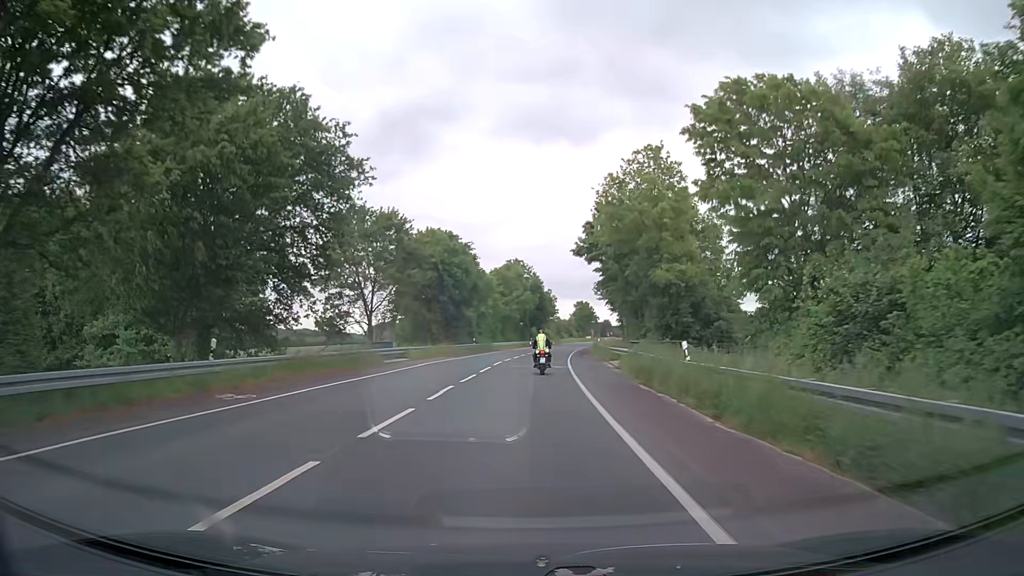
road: secondary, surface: asphalt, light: Day
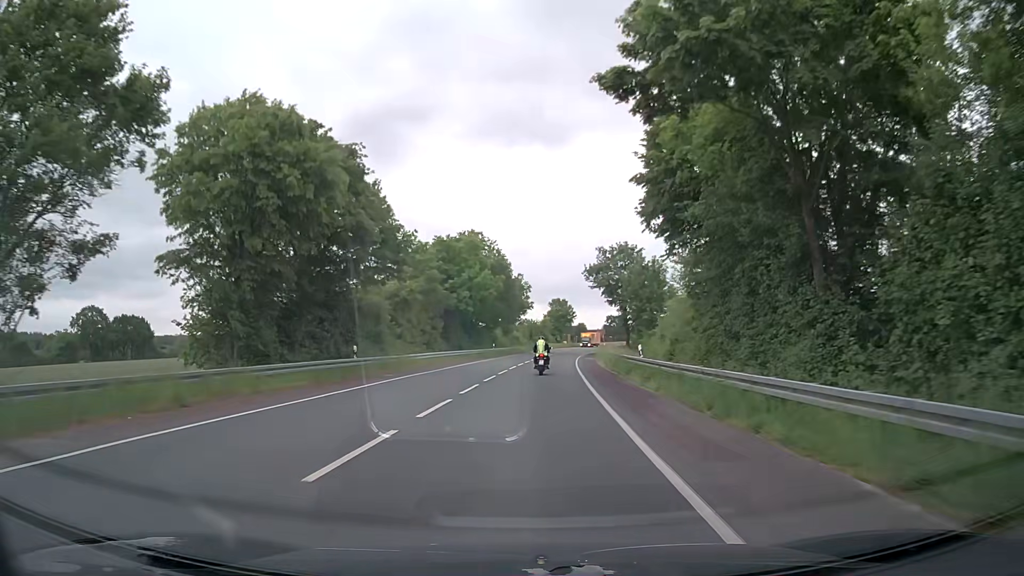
(+0.5, +38.1) m; +2°
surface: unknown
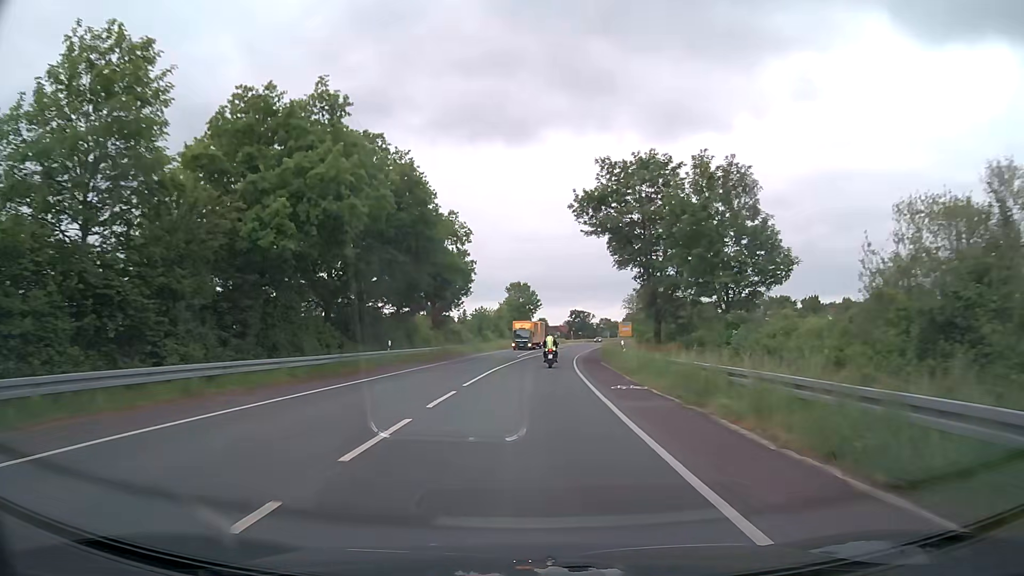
(+1.3, +41.1) m; +3°
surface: asphalt
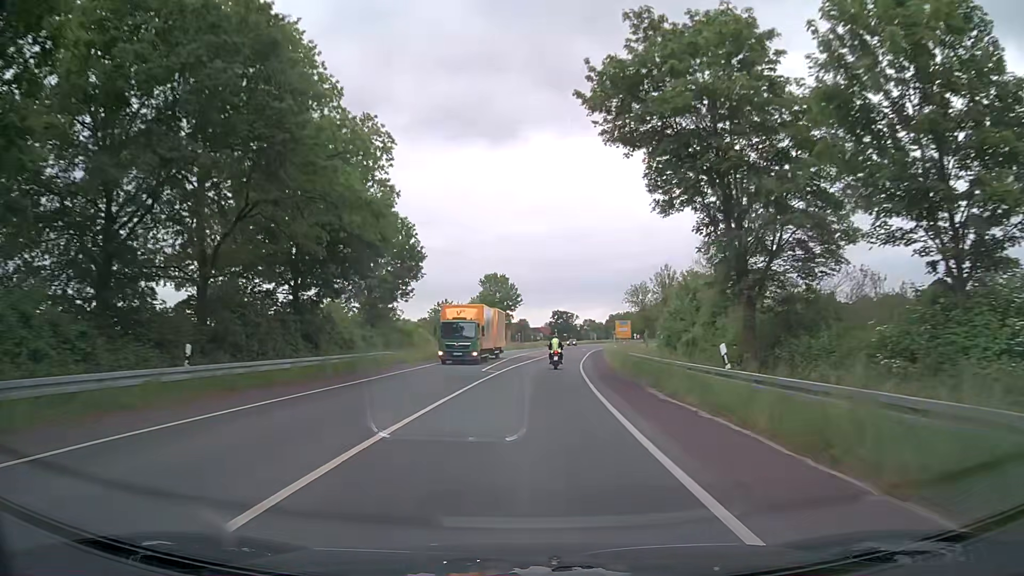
(+0.4, +21.7) m; +2°
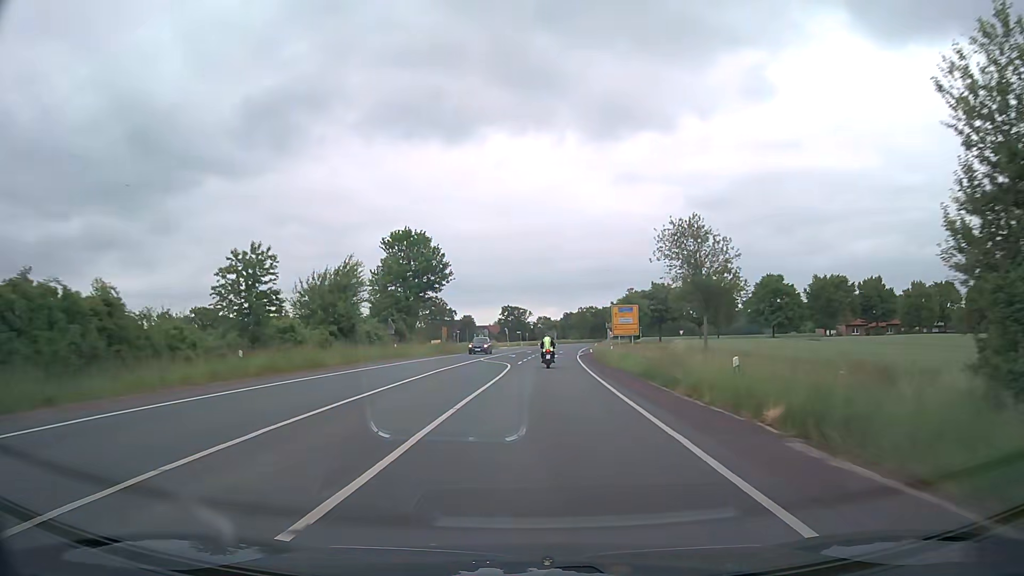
(+1.6, +44.9) m; +4°
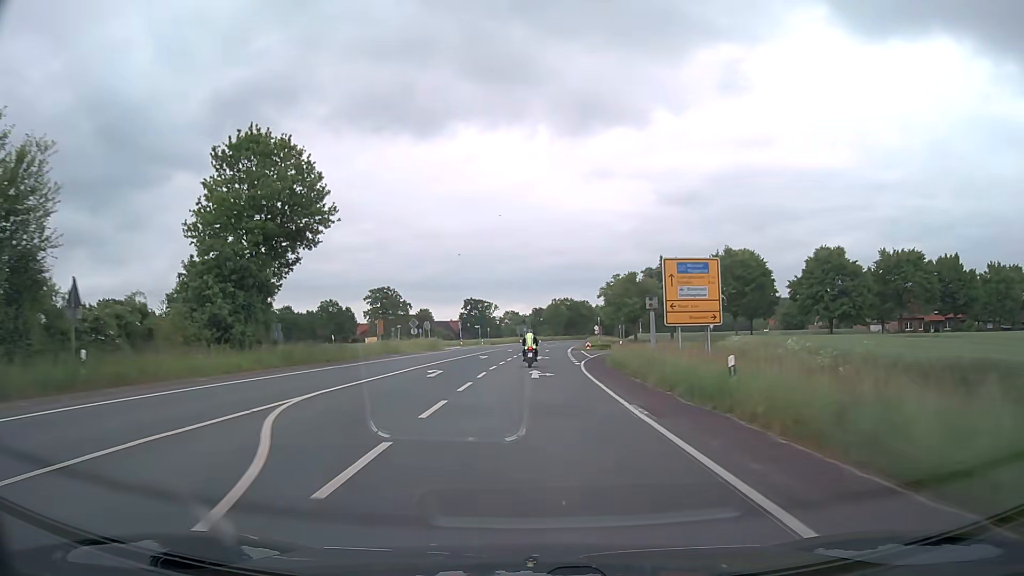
(+1.0, +33.6) m; +3°
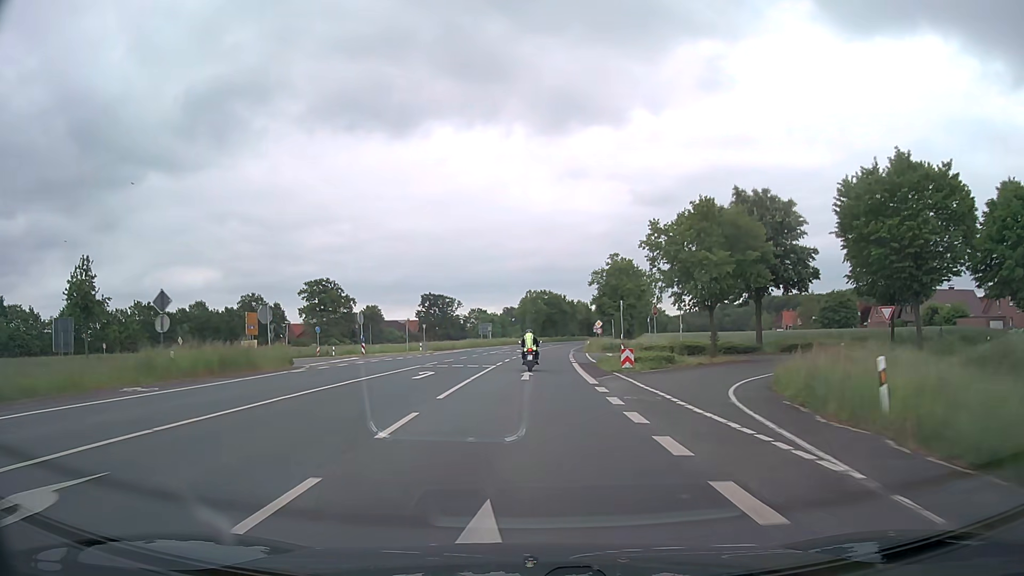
(+0.9, +41.4) m; +2°
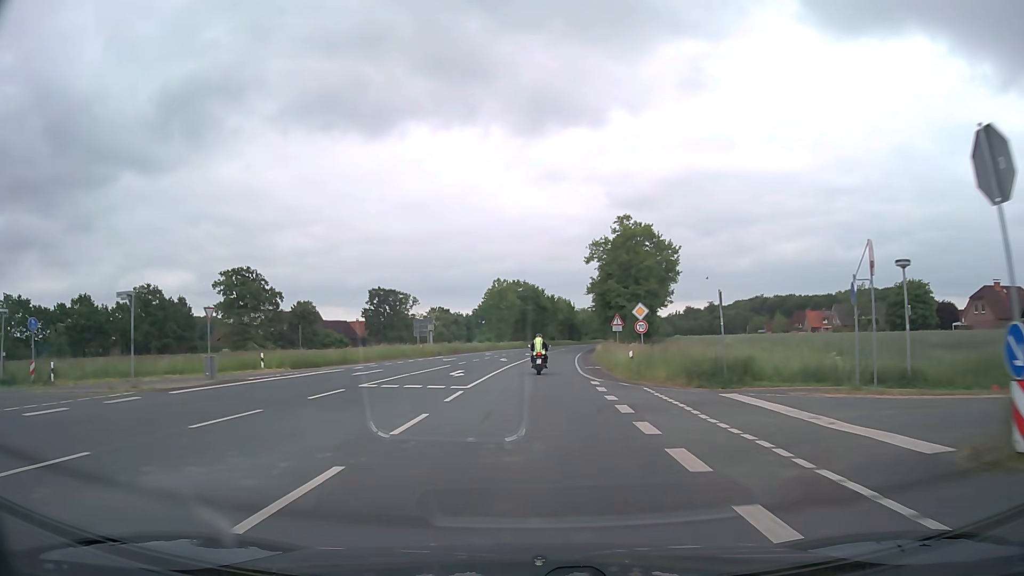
(+0.8, +39.8) m; +2°
(0, +10) (0, +20) (+1, +30) (+1, +40) (+2, +50) (+3, +60) (+4, +70) (+5, +80) (+6, +90) (+7, +100) m
